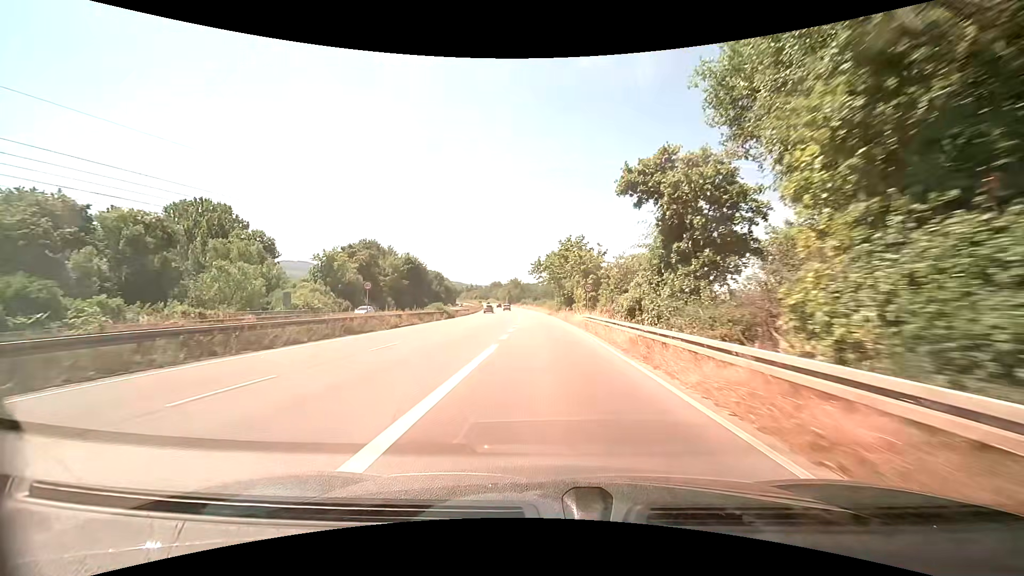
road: trunk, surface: asphalt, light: Day
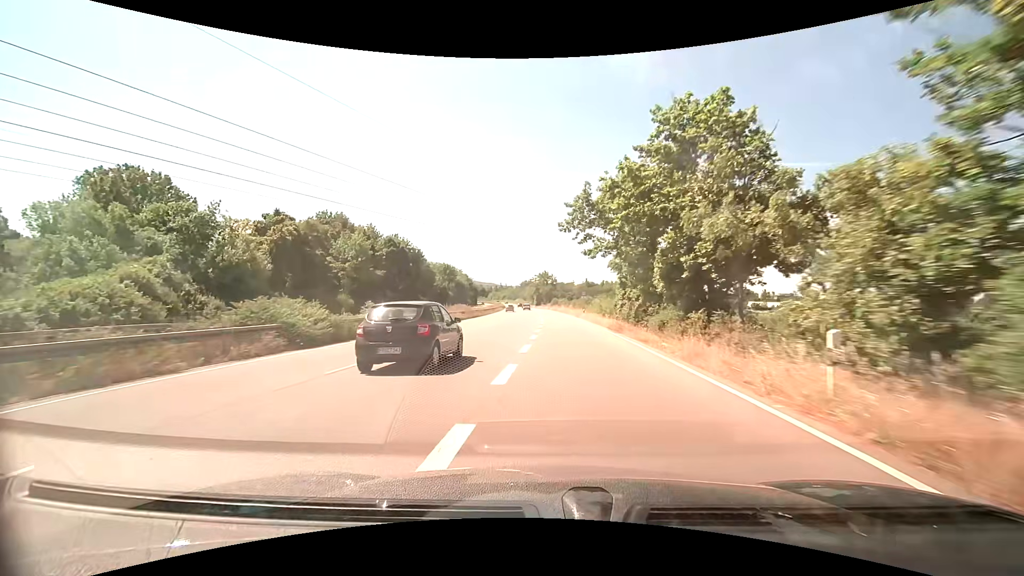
(-1.3, +42.3) m; -4°
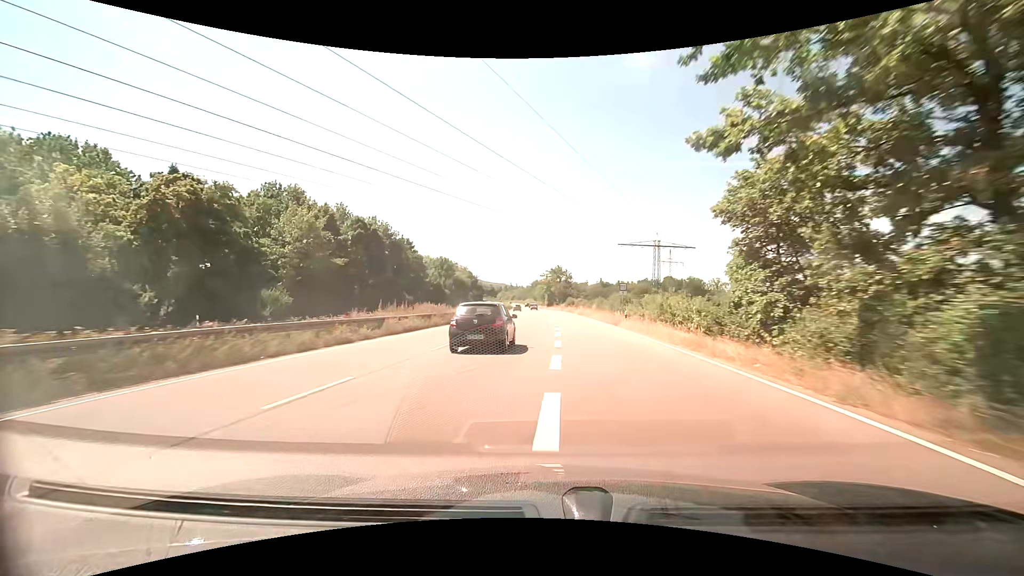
(-0.3, +22.0) m; -1°
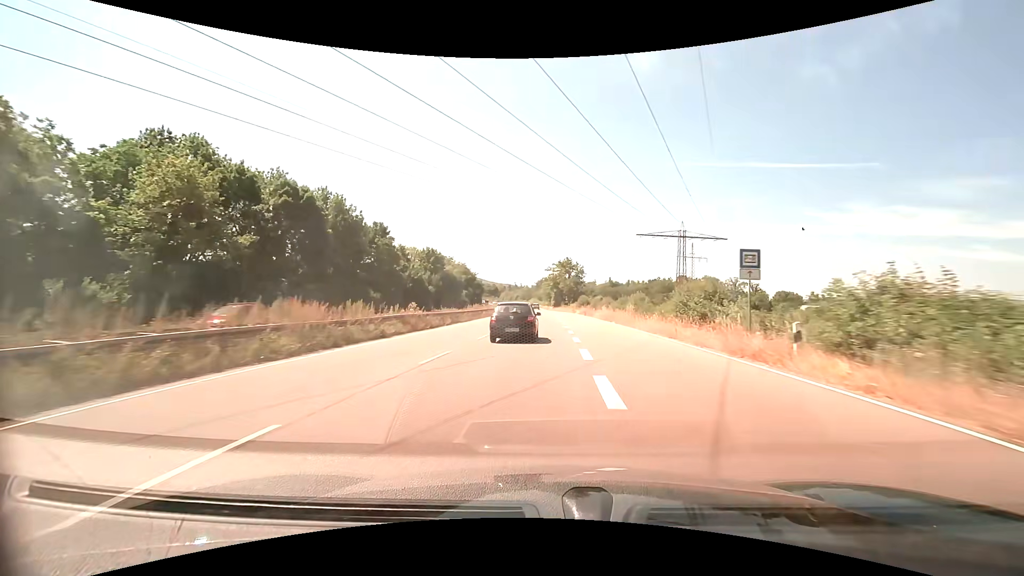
(-0.4, +22.2) m; -1°
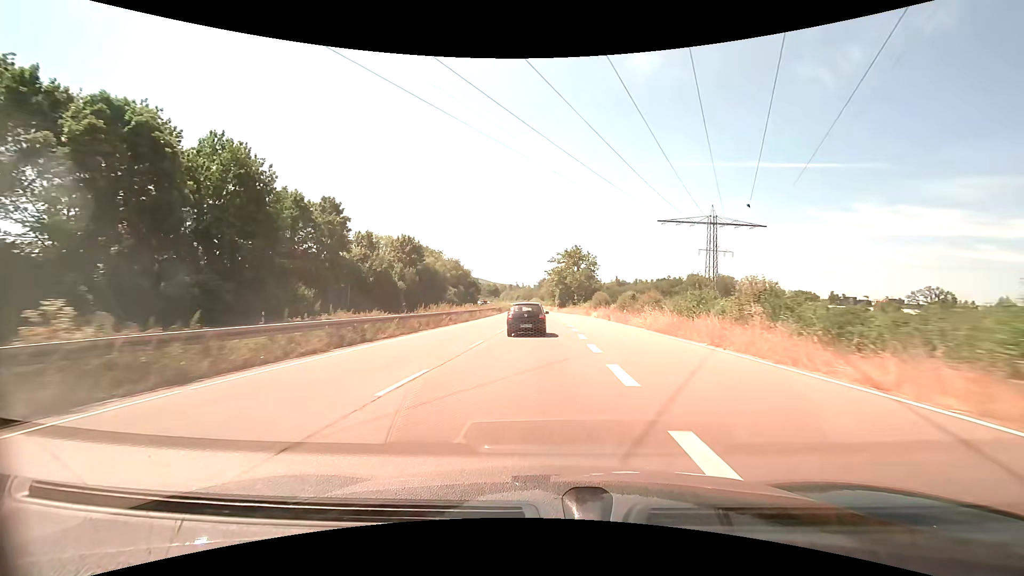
(0.0, +22.2) m; 0°
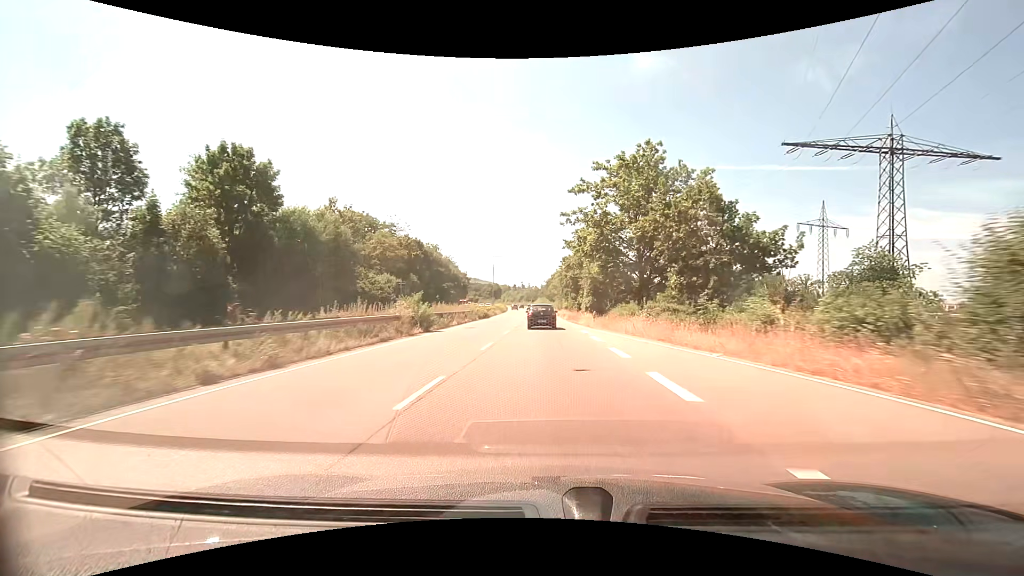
(-0.4, +55.2) m; -1°
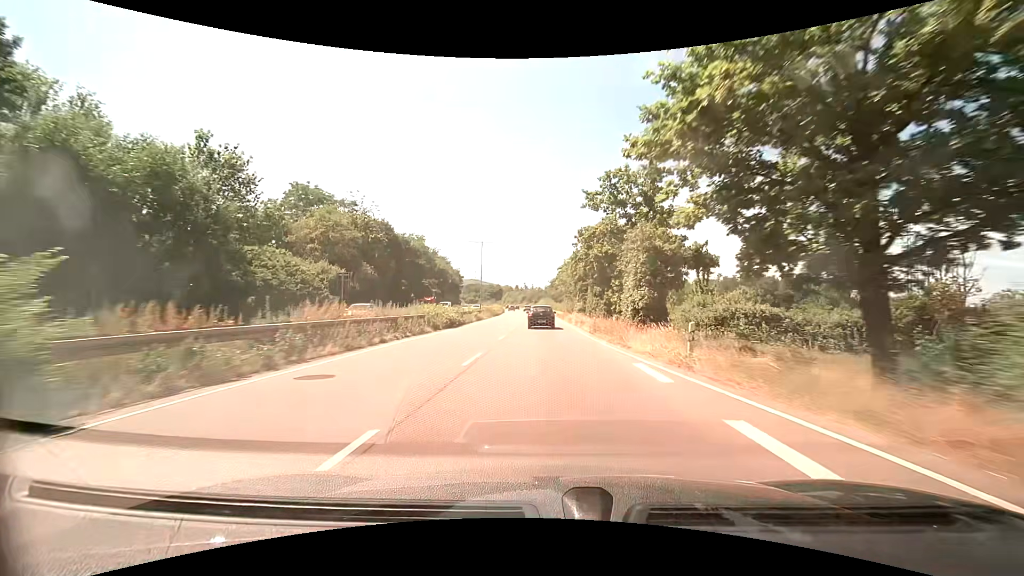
(-0.1, +22.1) m; 0°
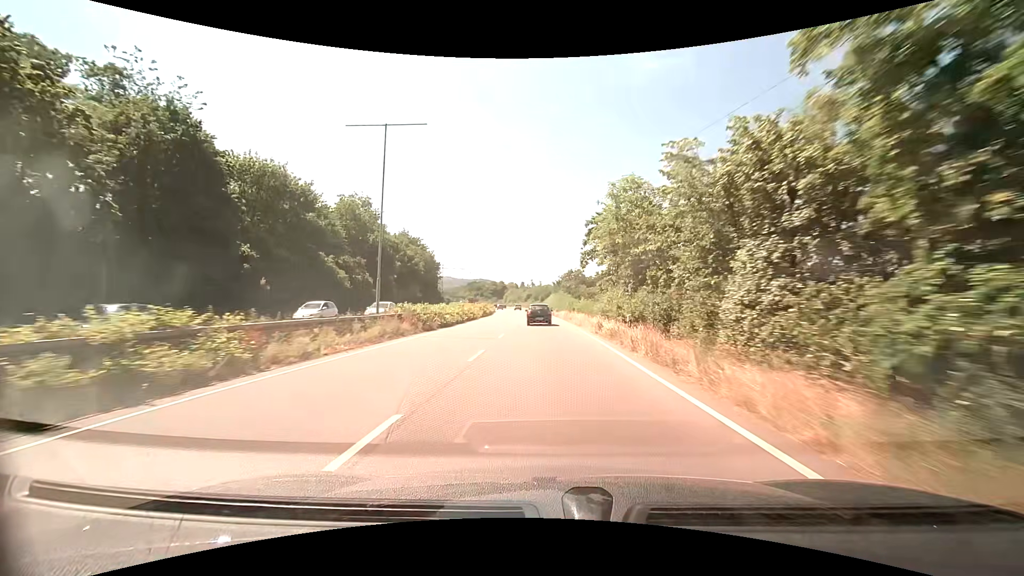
(-0.5, +44.4) m; -1°
(0, +10) (0, +20) (0, +30) (0, +40) (-1, +50) (-1, +60) (-2, +70) (-2, +80) (-3, +90) (-4, +100) m
